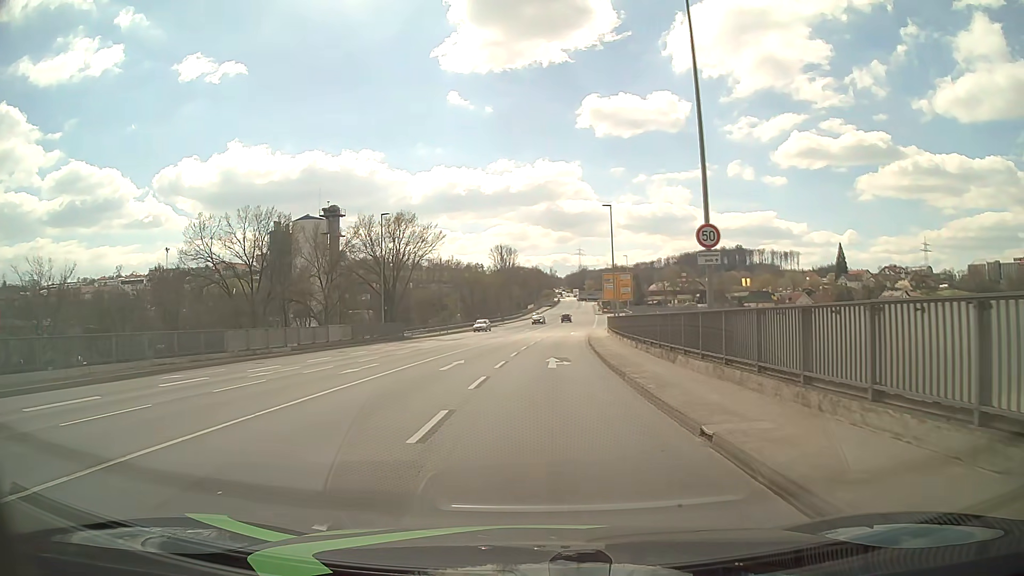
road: primary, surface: asphalt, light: Day
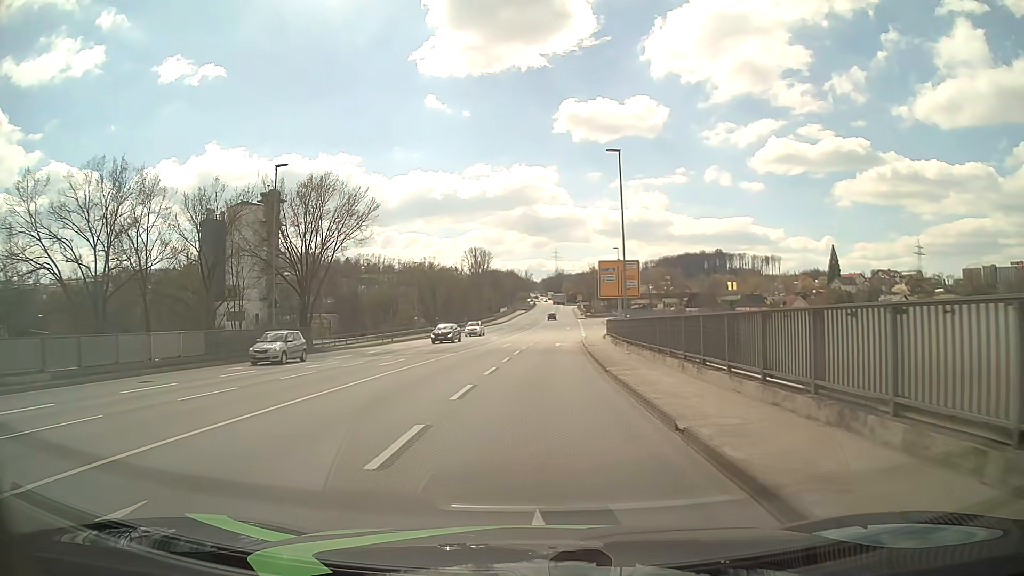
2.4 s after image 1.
(+0.5, +19.5) m; +2°
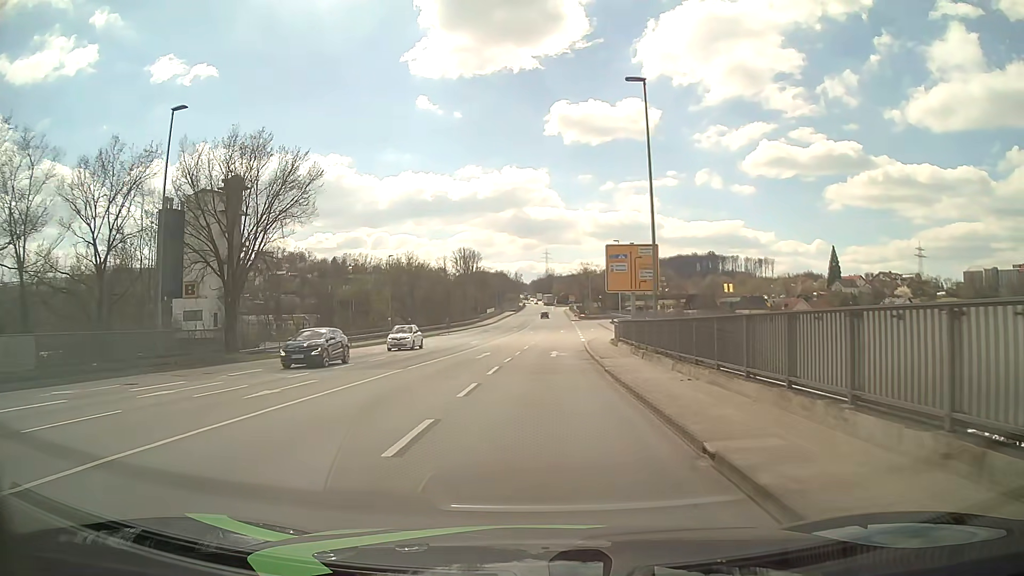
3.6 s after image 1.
(+0.1, +11.5) m; +1°
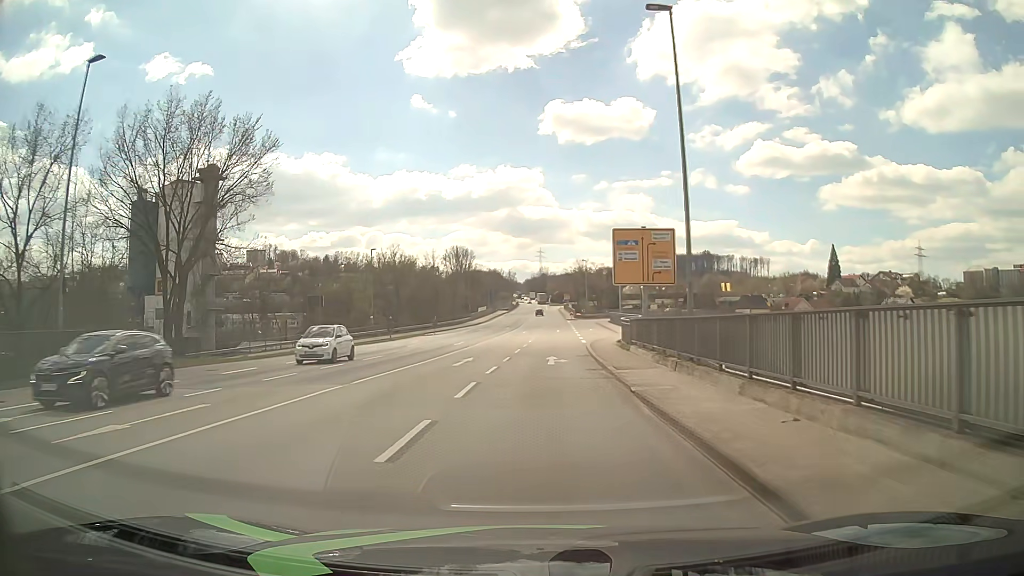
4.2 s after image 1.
(0.0, +6.3) m; +1°
